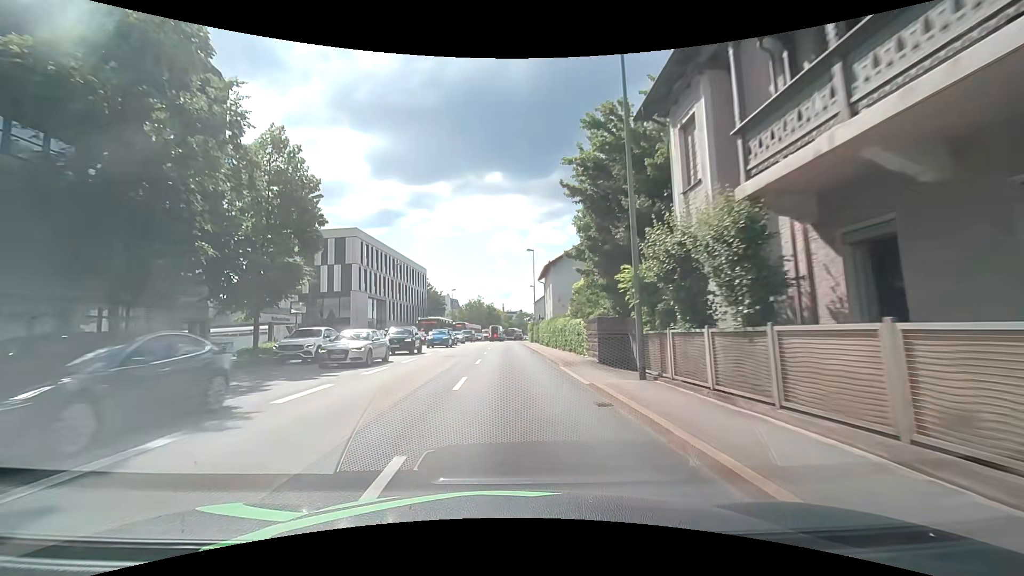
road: primary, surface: asphalt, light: Day
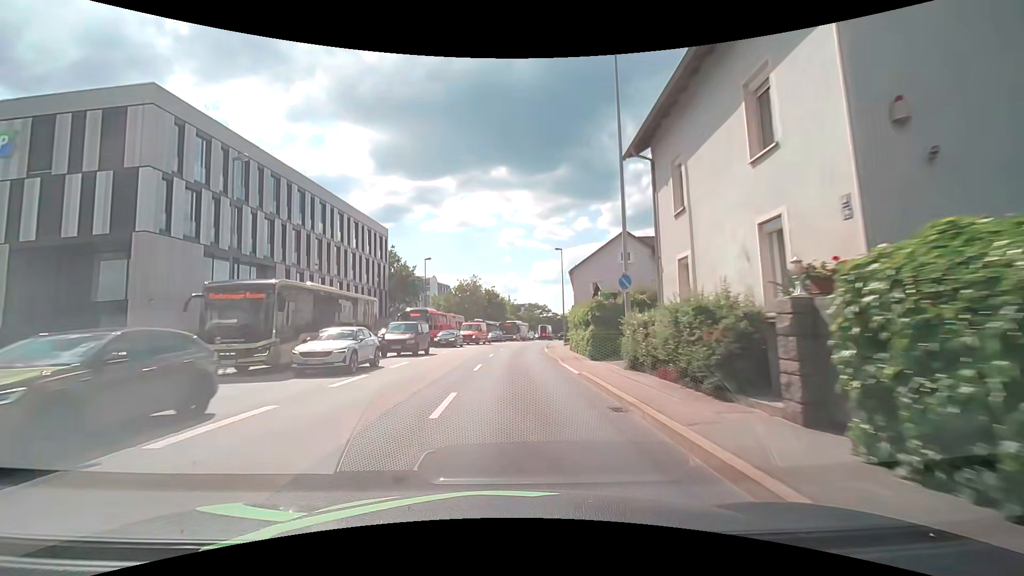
(-0.6, +39.5) m; -1°
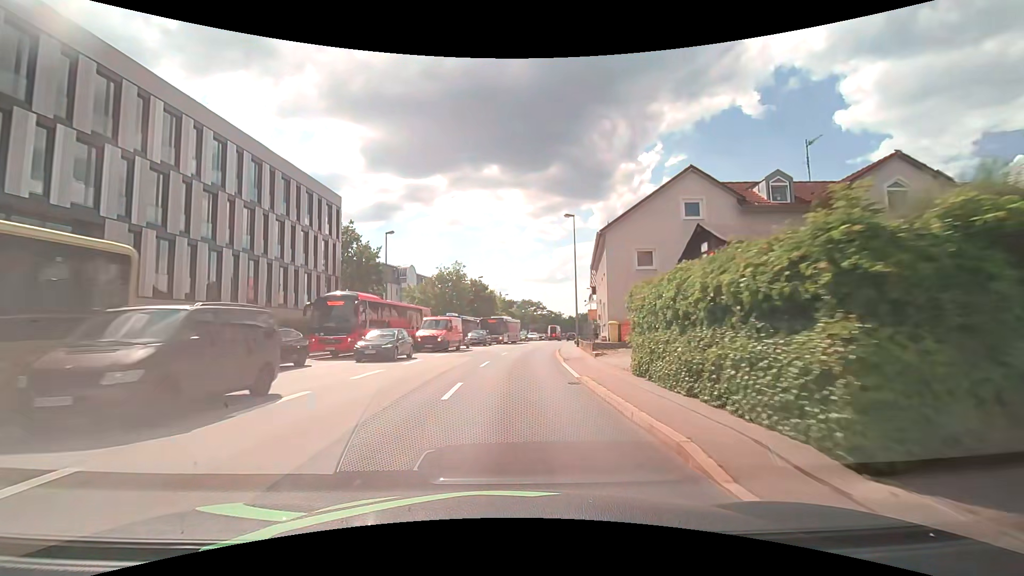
(0.0, +15.9) m; +1°
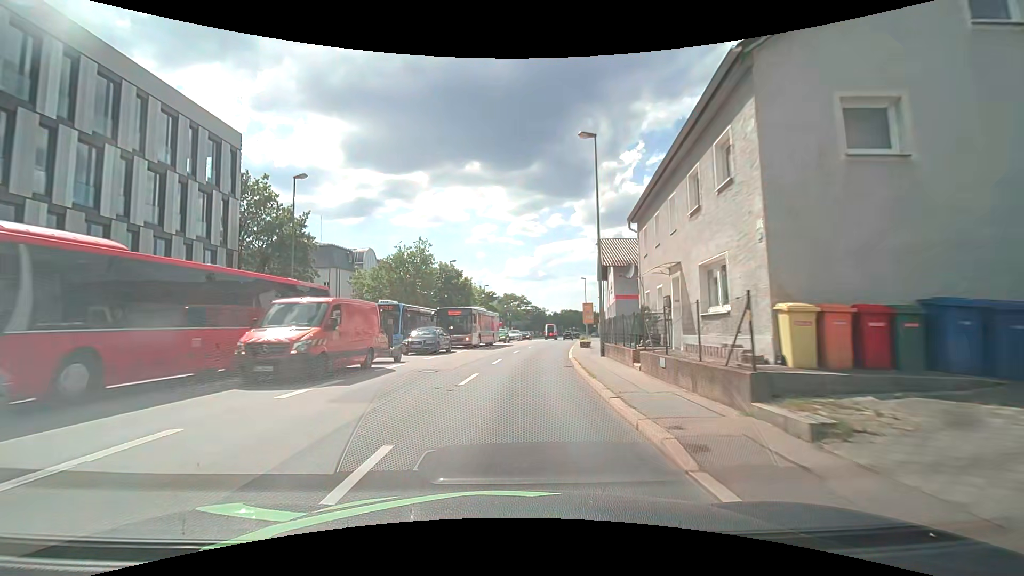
(+0.2, +16.0) m; +2°
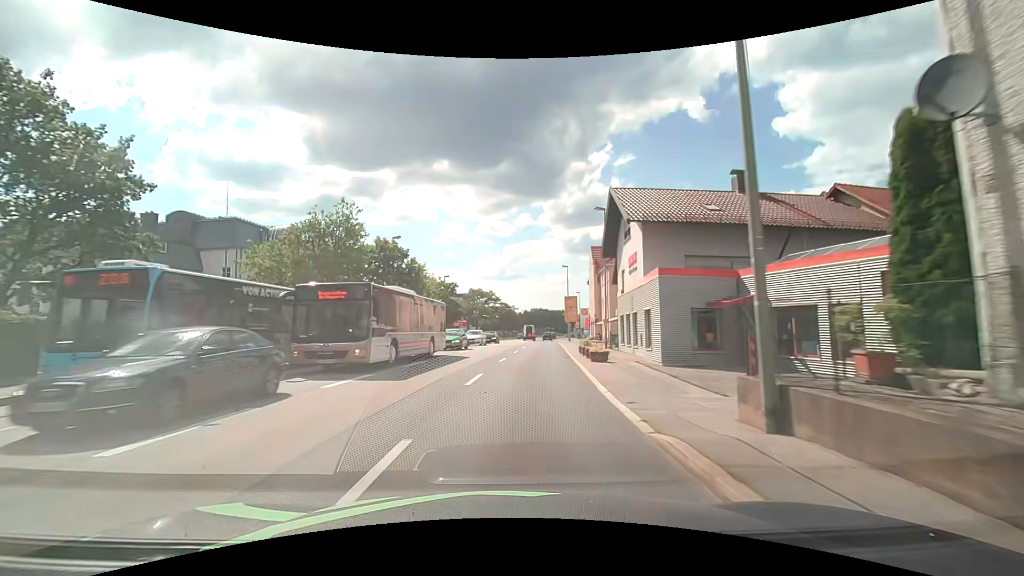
(+0.4, +15.9) m; +3°
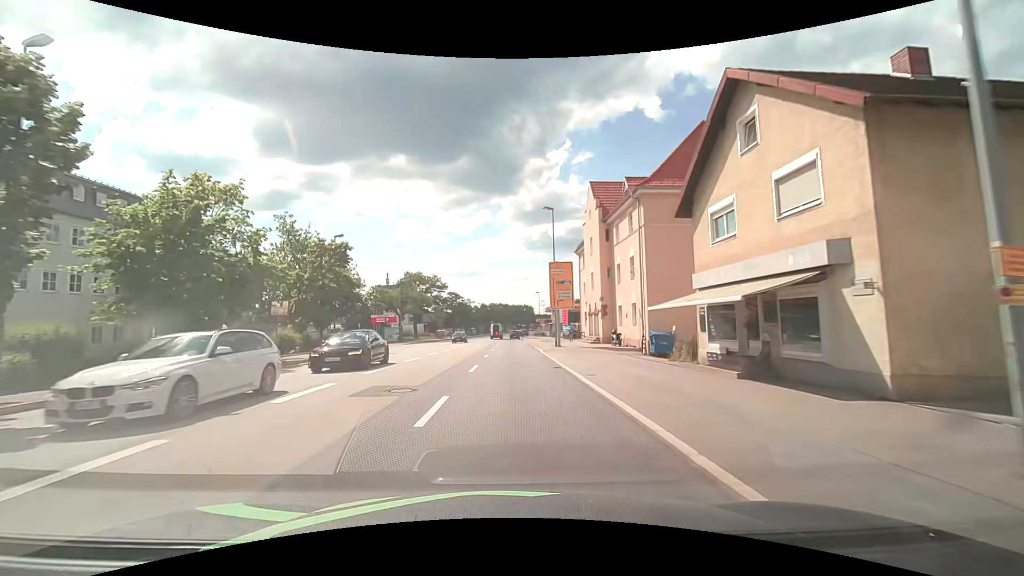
(+1.8, +31.9) m; +4°
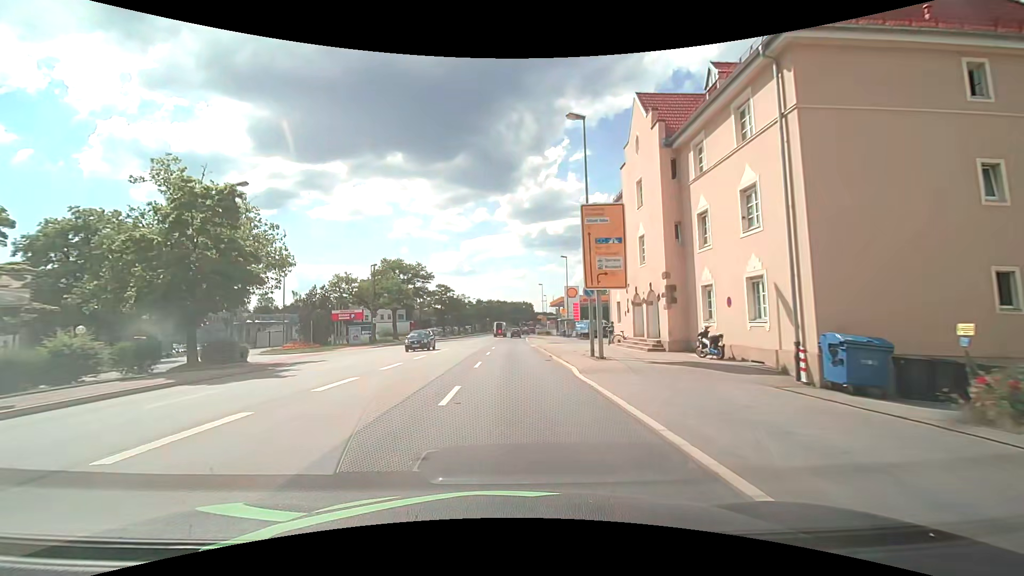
(+0.1, +16.0) m; 0°
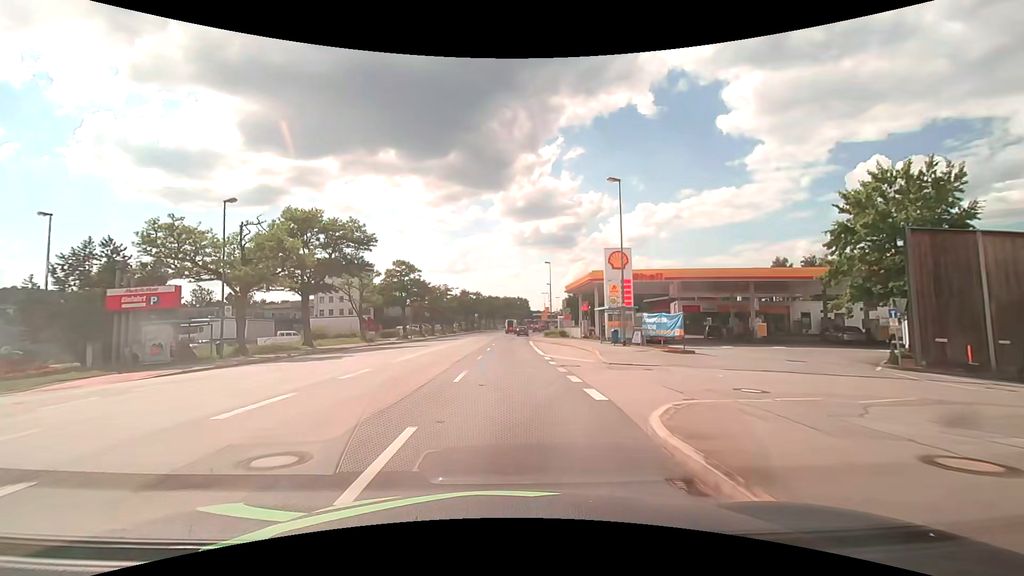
(+0.2, +32.0) m; +1°
(0, +10) (0, +20) (0, +30) (+1, +40) (+1, +50) (+1, +60) (+2, +70) (+3, +80) (+4, +90) (+5, +100) m
